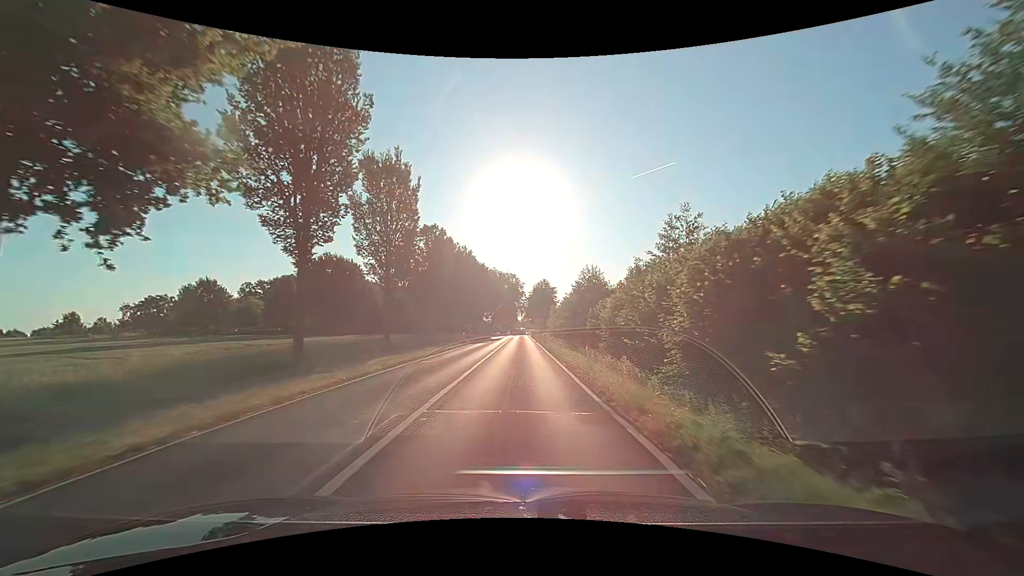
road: secondary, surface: asphalt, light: Day
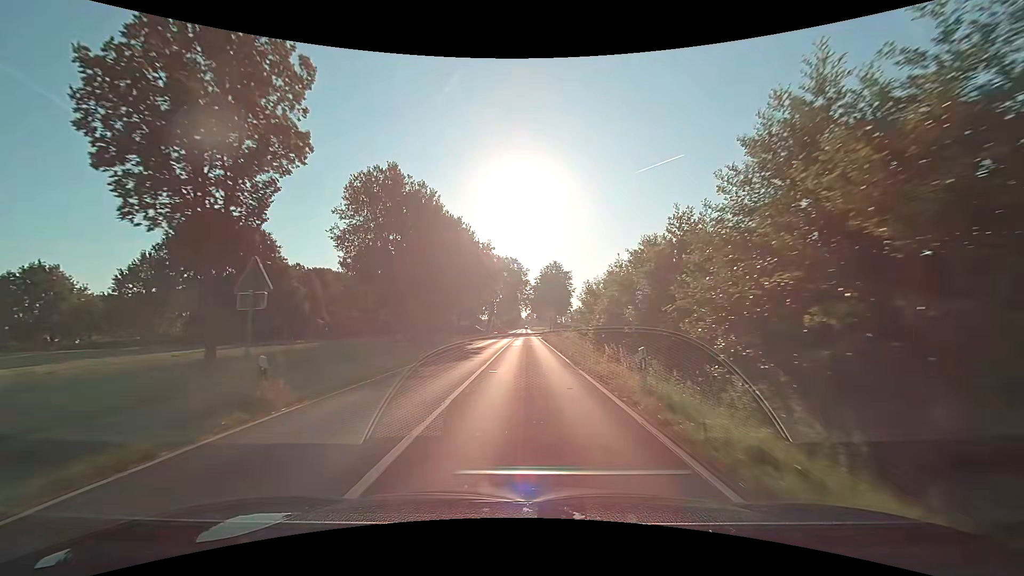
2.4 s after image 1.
(-0.3, +36.5) m; 0°
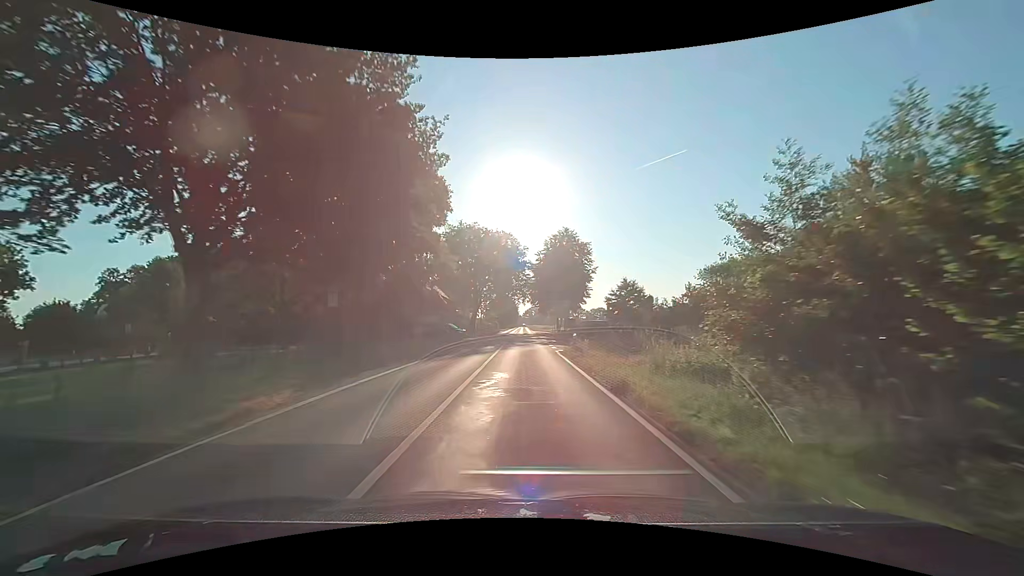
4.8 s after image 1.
(+0.1, +37.1) m; 0°
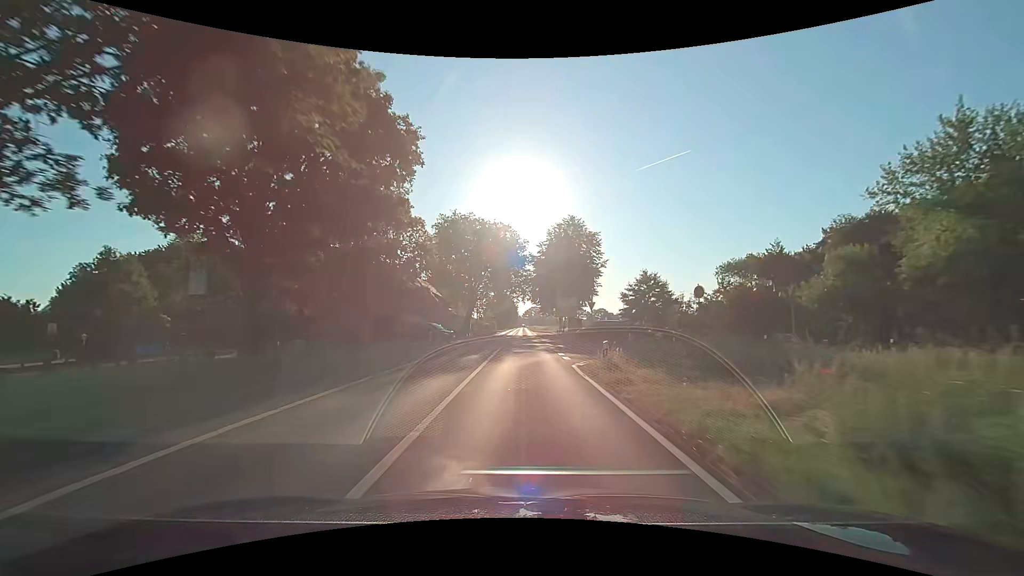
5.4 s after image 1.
(0.0, +9.3) m; 0°
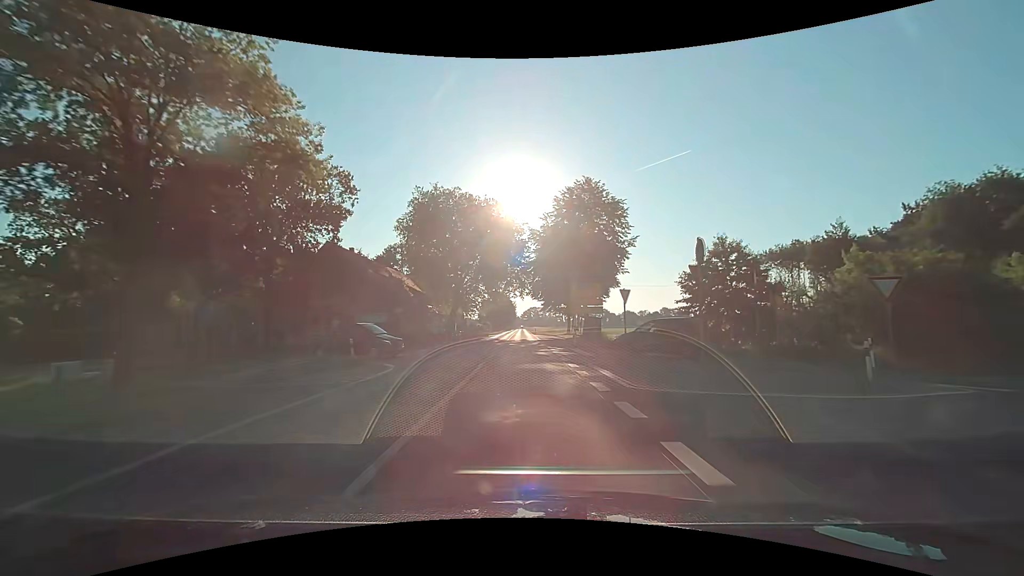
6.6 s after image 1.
(+0.1, +18.6) m; 0°
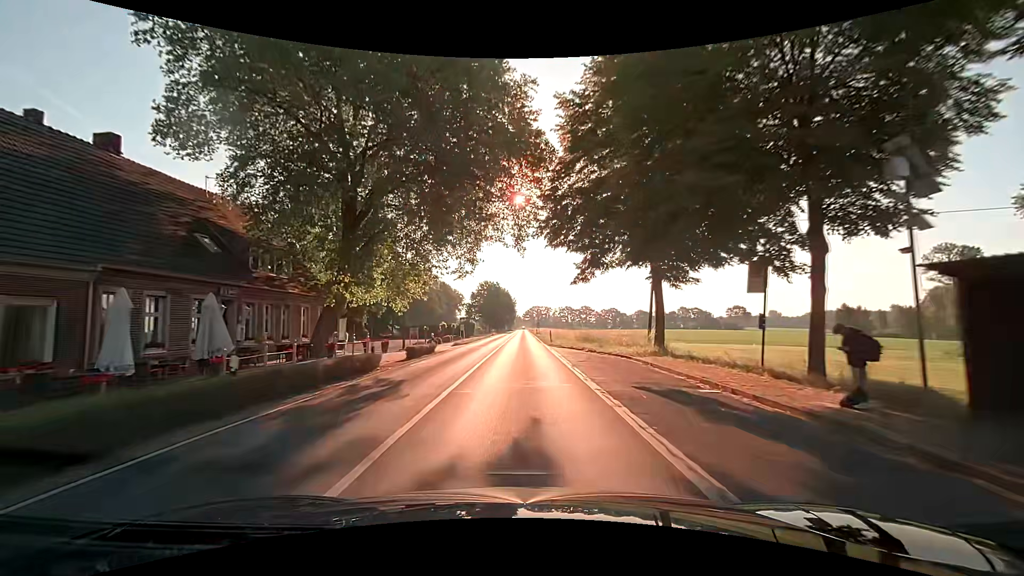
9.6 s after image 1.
(-0.1, +46.3) m; -1°
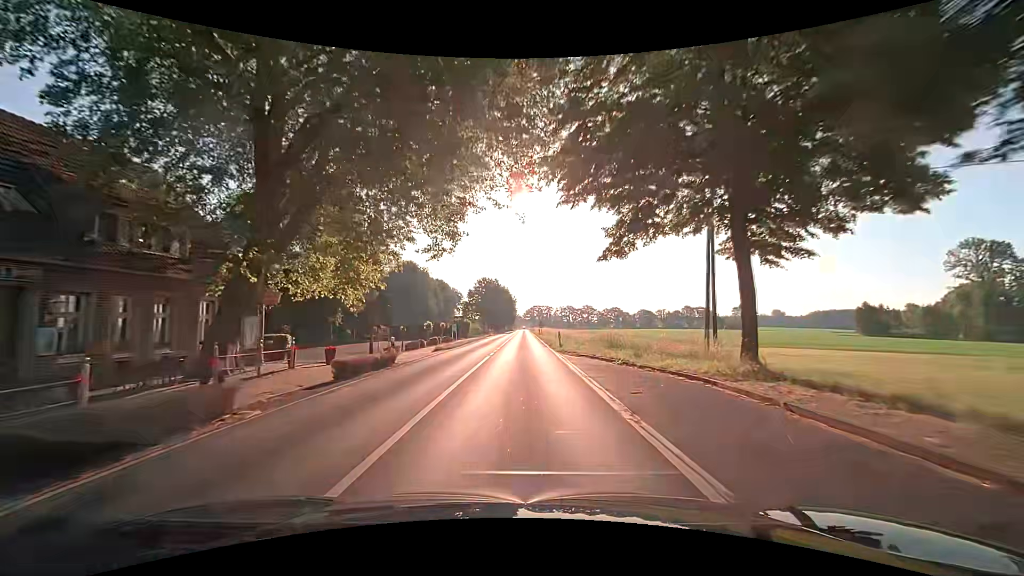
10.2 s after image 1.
(+0.1, +9.3) m; 0°
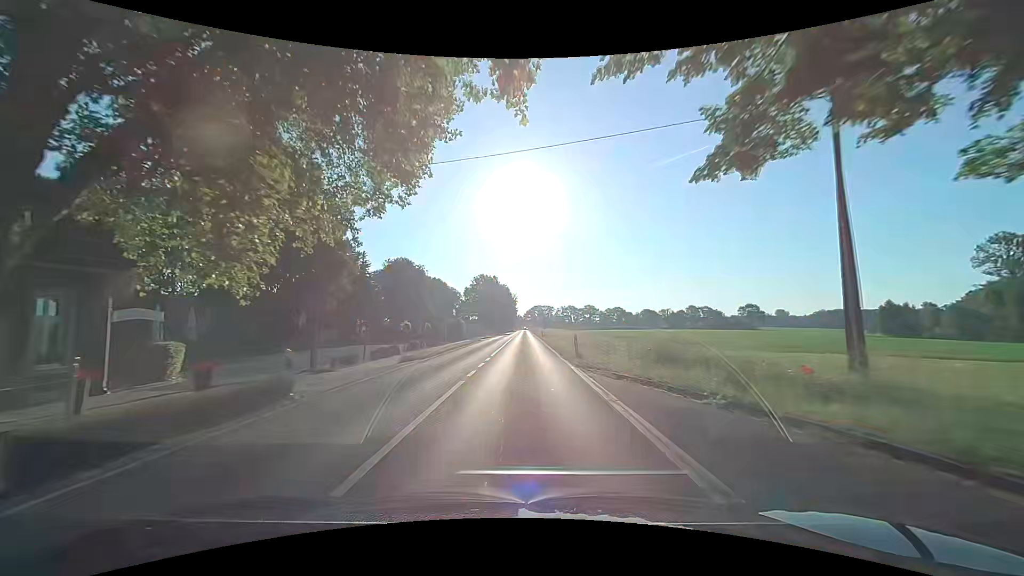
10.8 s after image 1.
(0.0, +9.3) m; 0°
